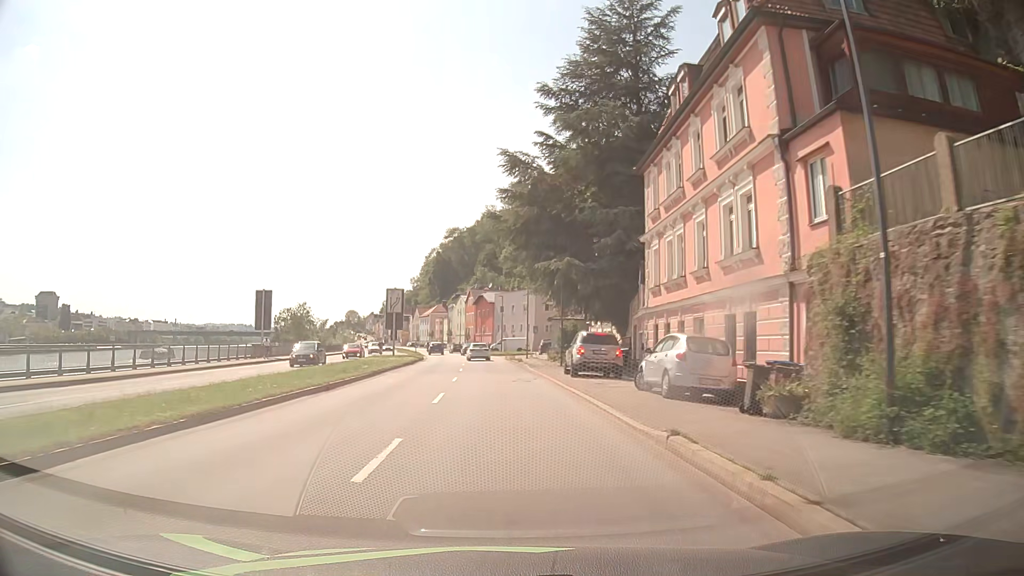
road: primary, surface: asphalt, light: Day
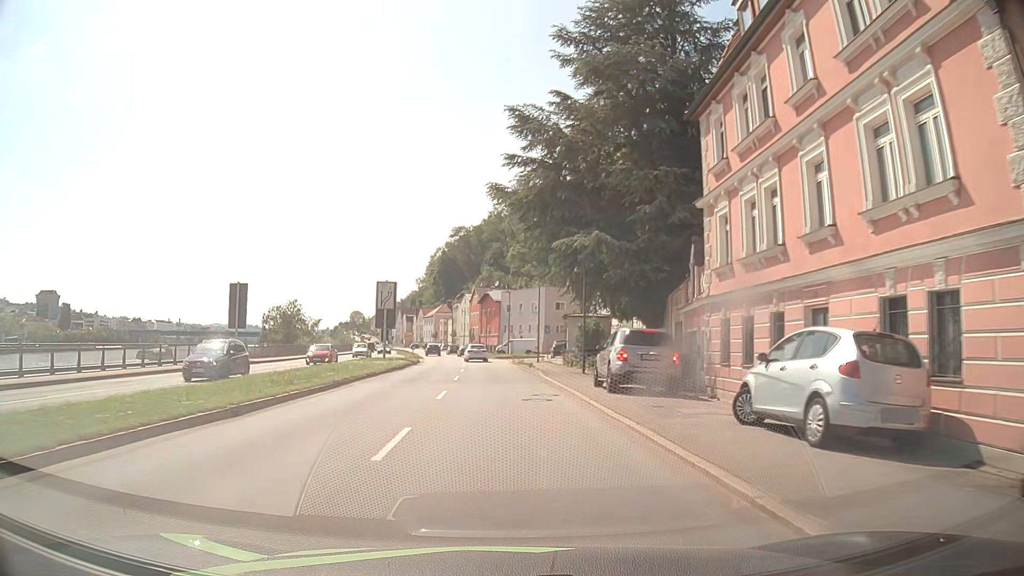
(0.0, +7.7) m; 0°
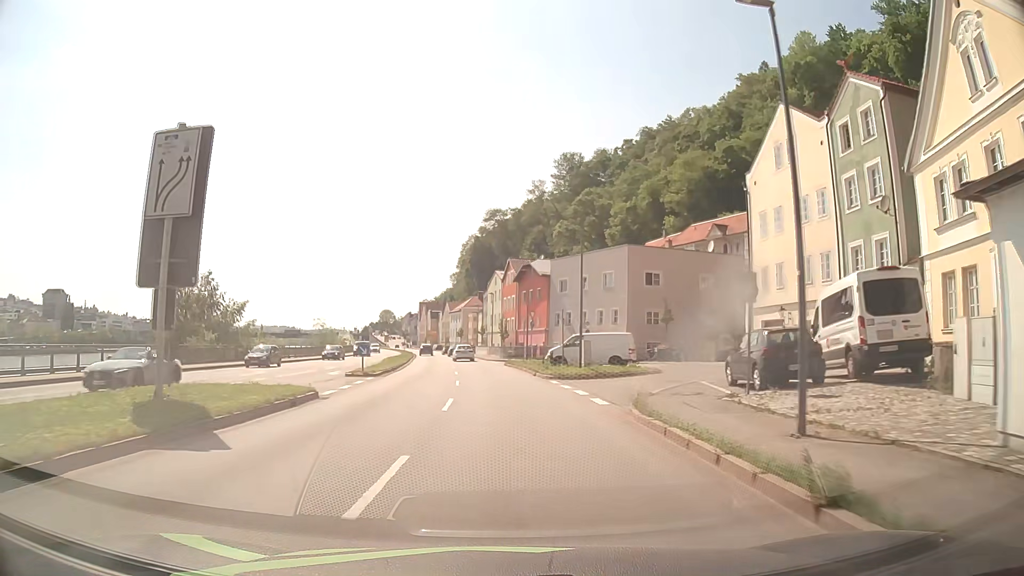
(-0.9, +38.6) m; -4°
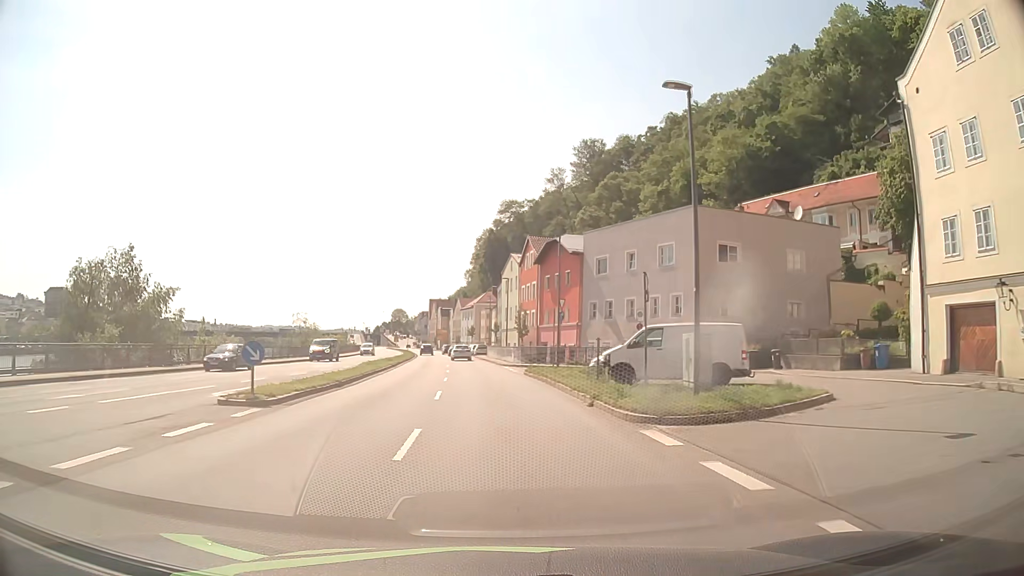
(-0.1, +15.4) m; -1°
(0, +10) (0, +20) (-1, +30) (-2, +40) (-3, +50) (-3, +60) (-5, +70) (-6, +80) (-7, +90) (-9, +100) m
